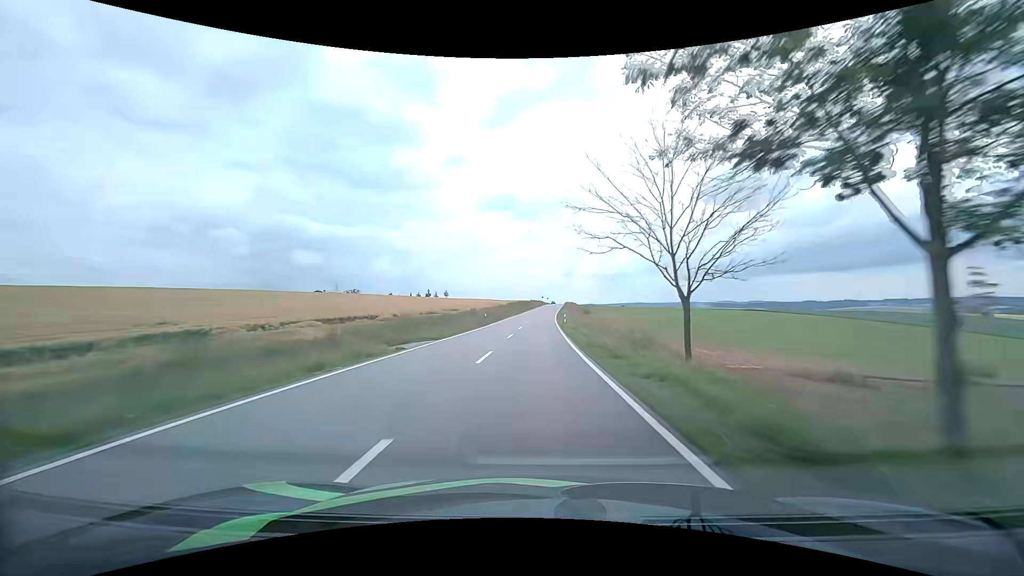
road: tertiary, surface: asphalt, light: Day
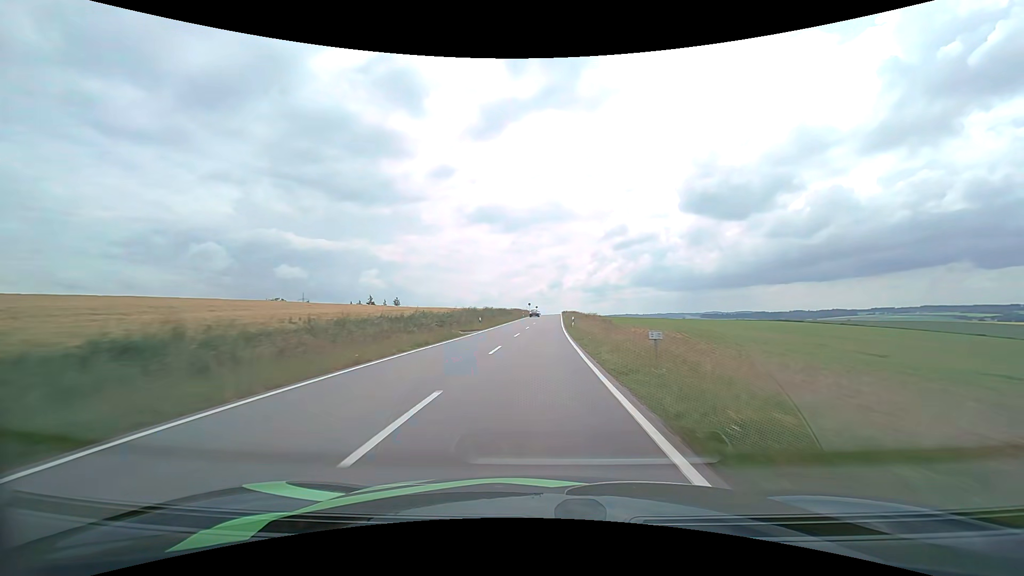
(+1.1, +58.9) m; +2°
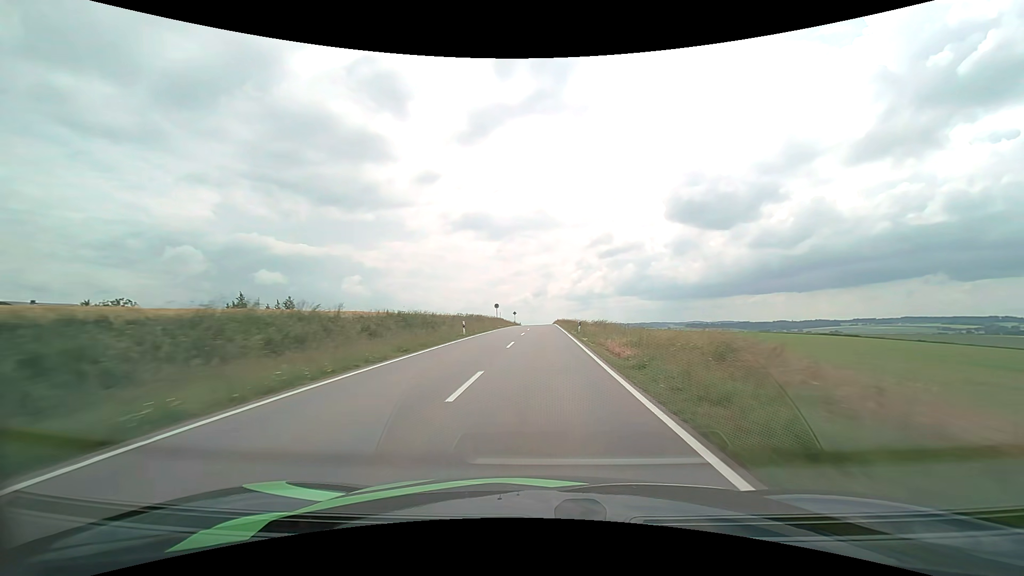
(+1.1, +57.9) m; +2°
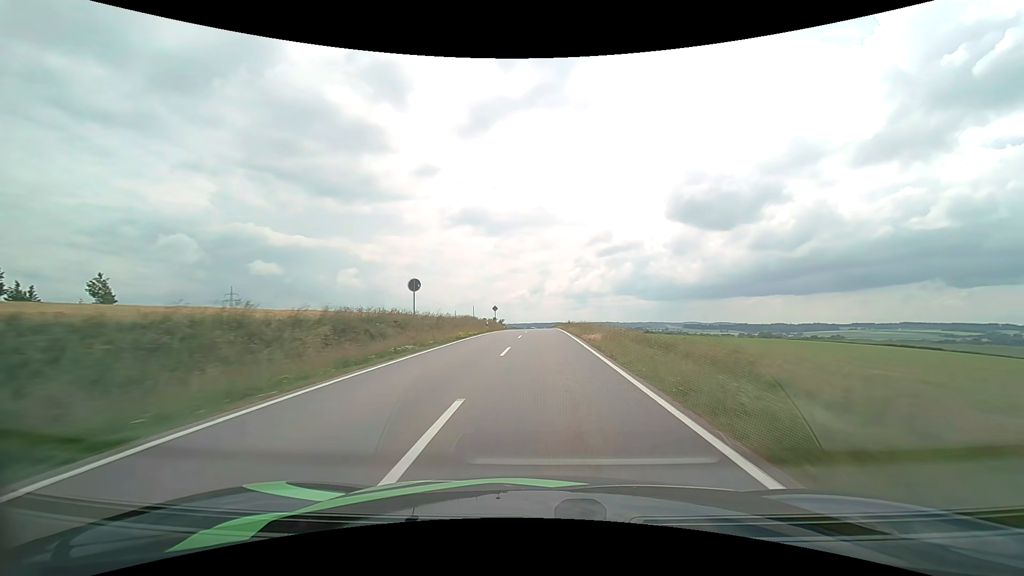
(+0.1, +41.3) m; 0°
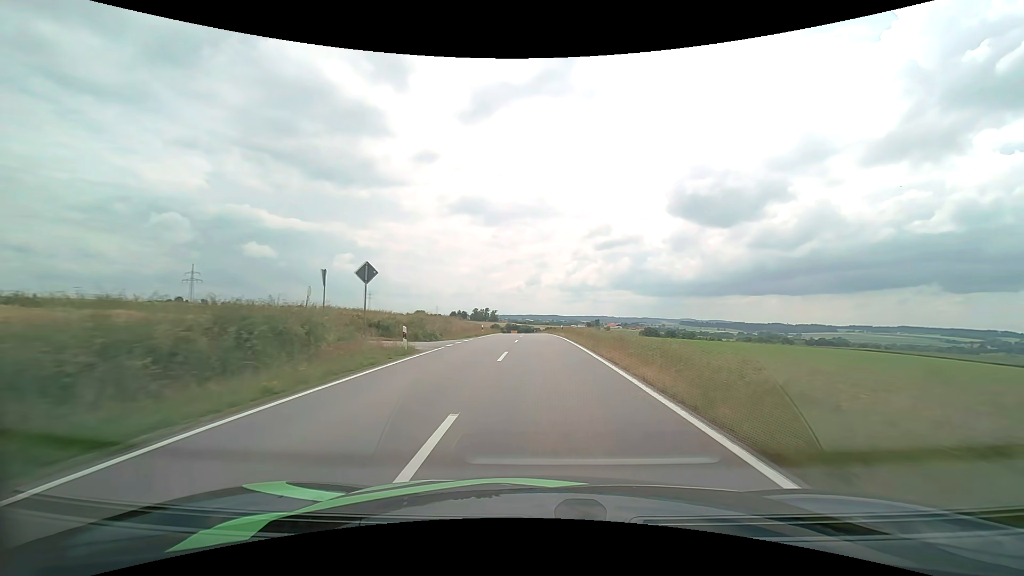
(+0.1, +49.7) m; 0°
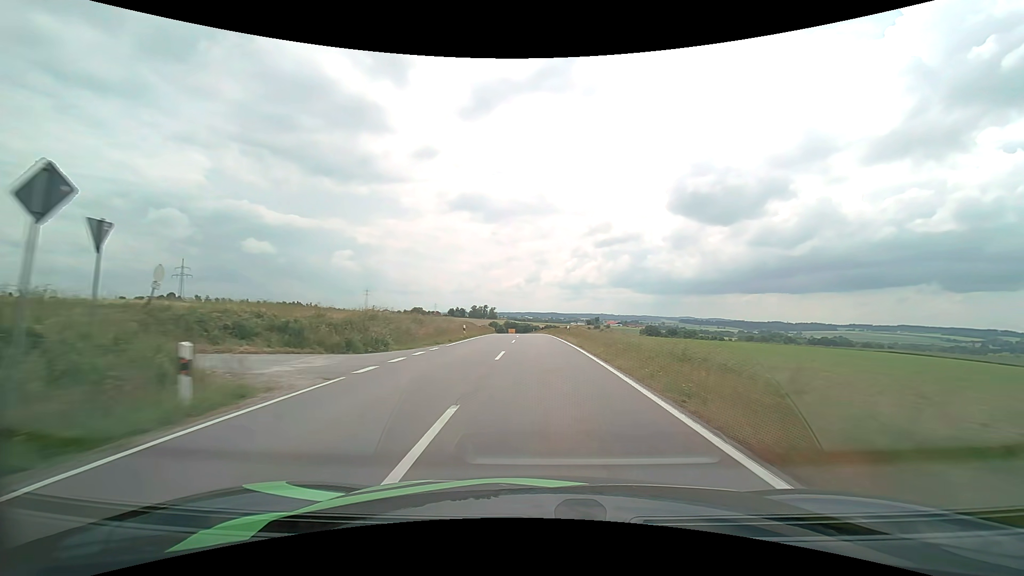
(0.0, +11.7) m; 0°
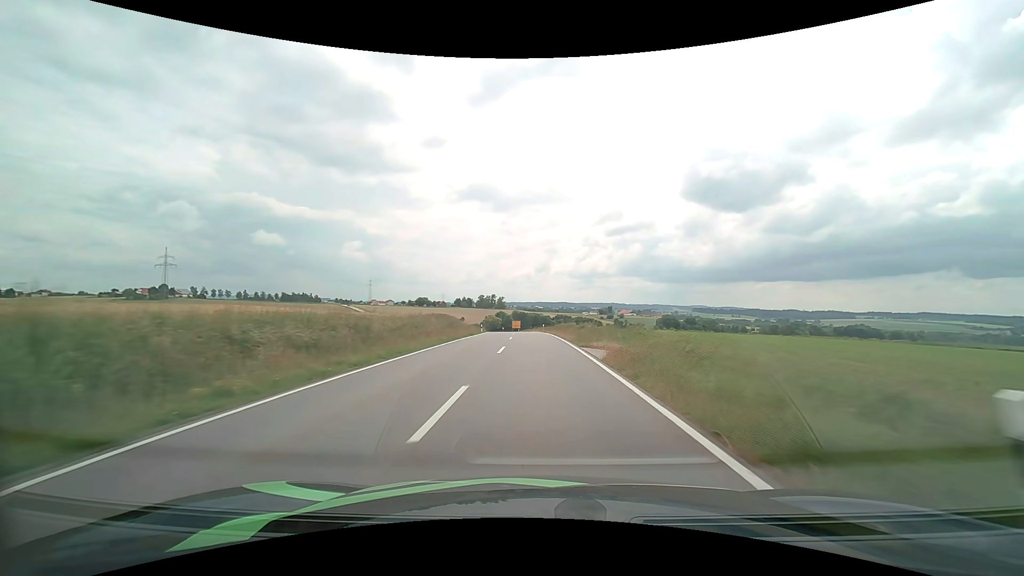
(-0.1, +35.0) m; -1°
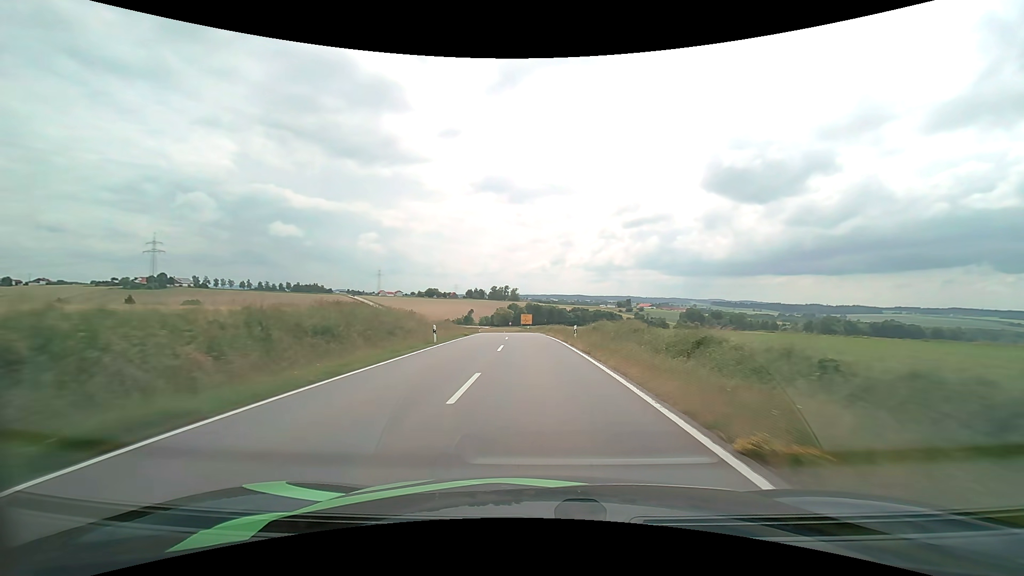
(-0.5, +34.9) m; -2°
(0, +10) (0, +20) (0, +30) (-1, +40) (-1, +50) (-2, +60) (-3, +70) (-4, +80) (-5, +90) (-6, +100) m
